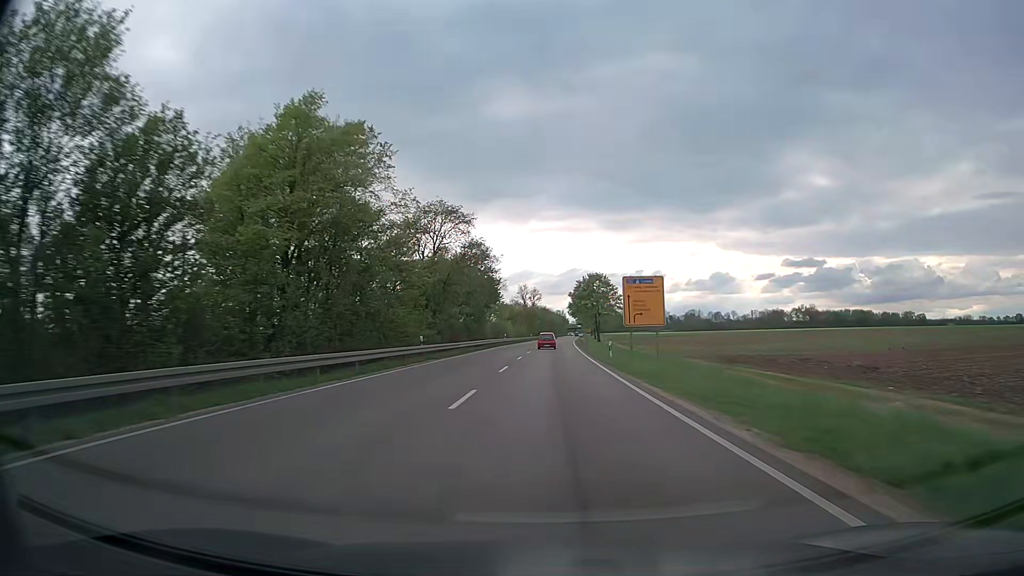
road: trunk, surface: asphalt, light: Day
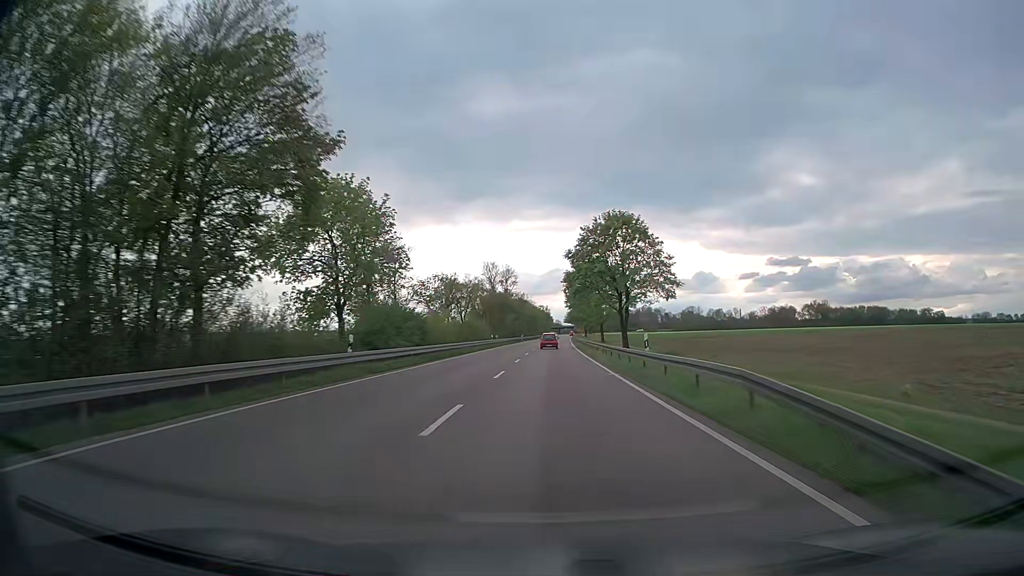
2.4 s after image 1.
(+0.9, +62.9) m; +1°
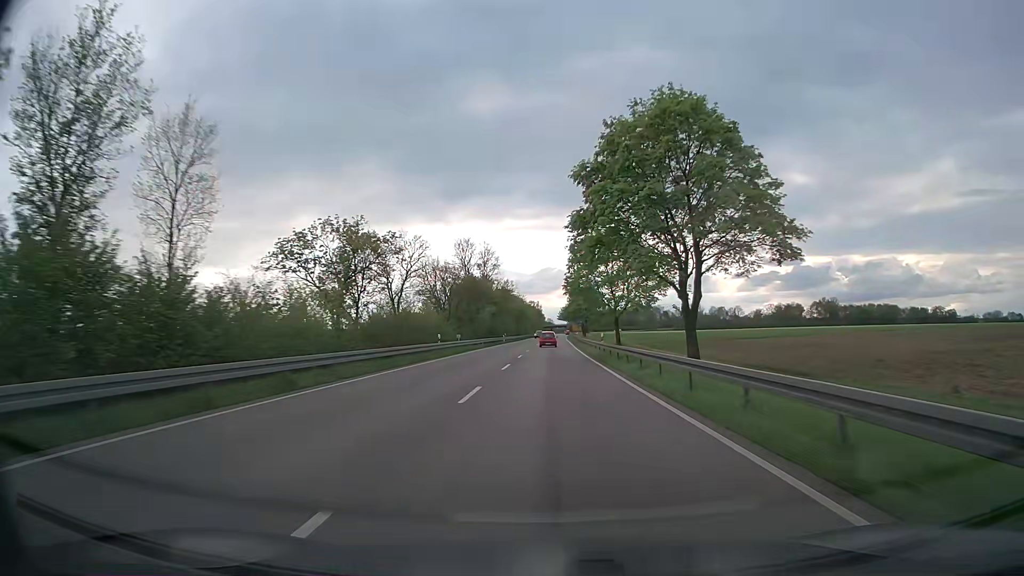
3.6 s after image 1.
(+0.2, +31.7) m; +1°
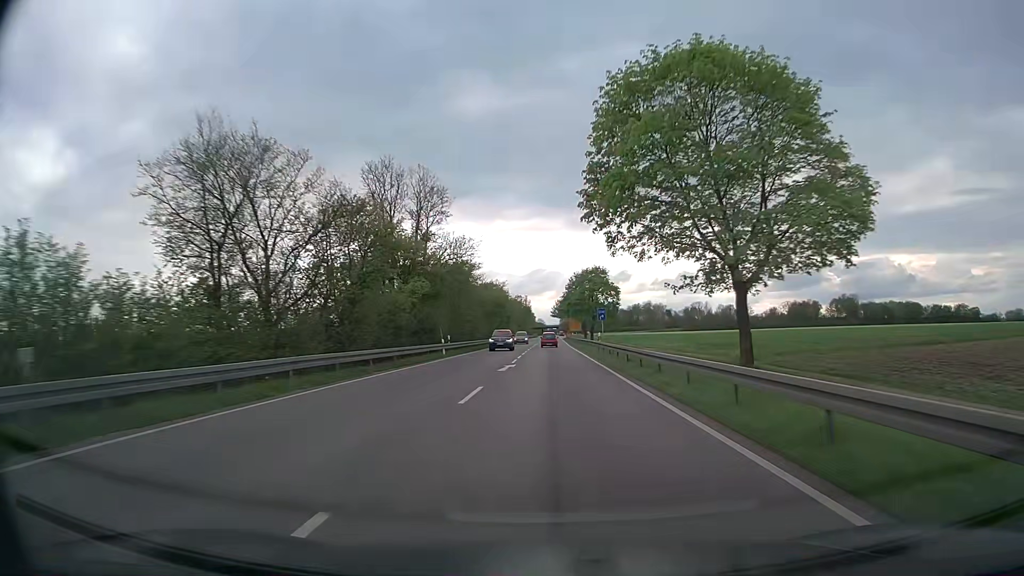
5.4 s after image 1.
(+0.3, +47.7) m; +1°
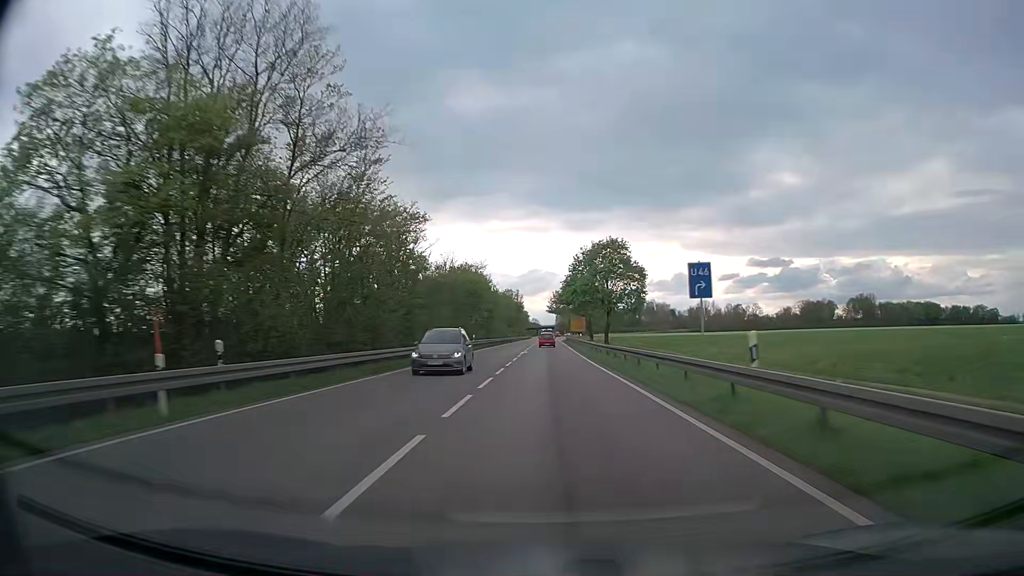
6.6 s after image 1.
(+0.1, +31.9) m; 0°
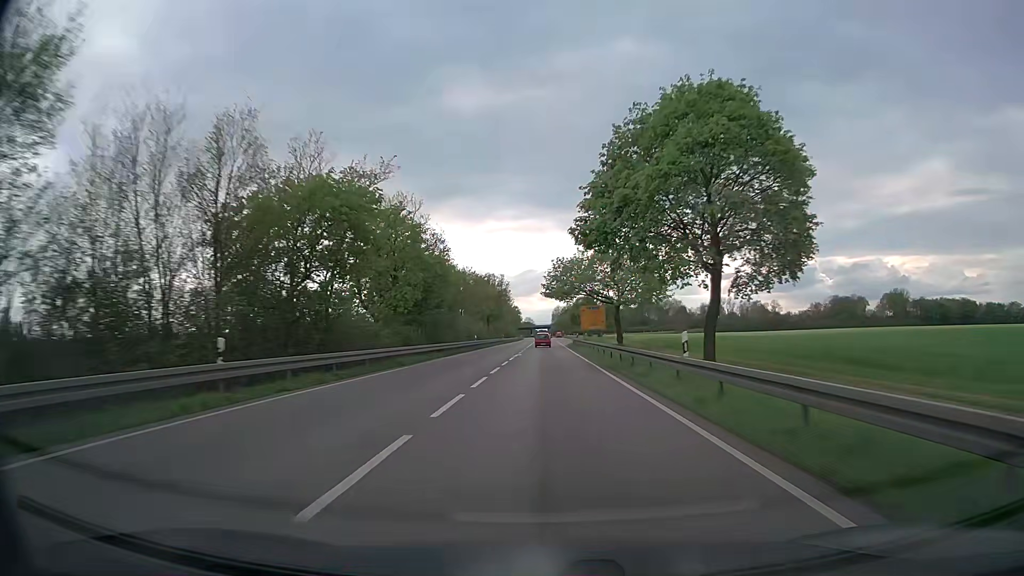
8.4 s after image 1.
(+0.4, +47.9) m; +1°
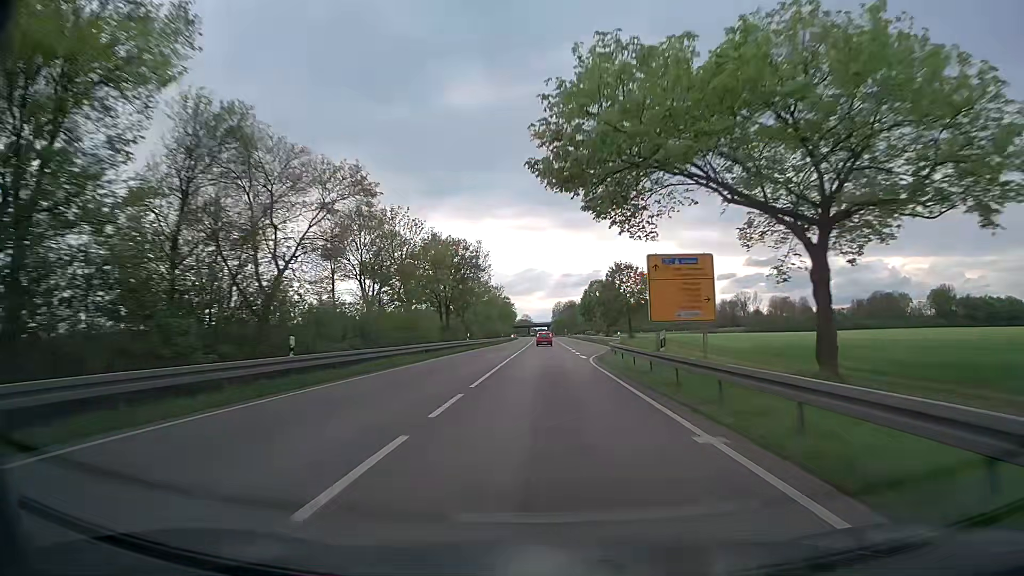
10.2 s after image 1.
(0.0, +47.8) m; 0°
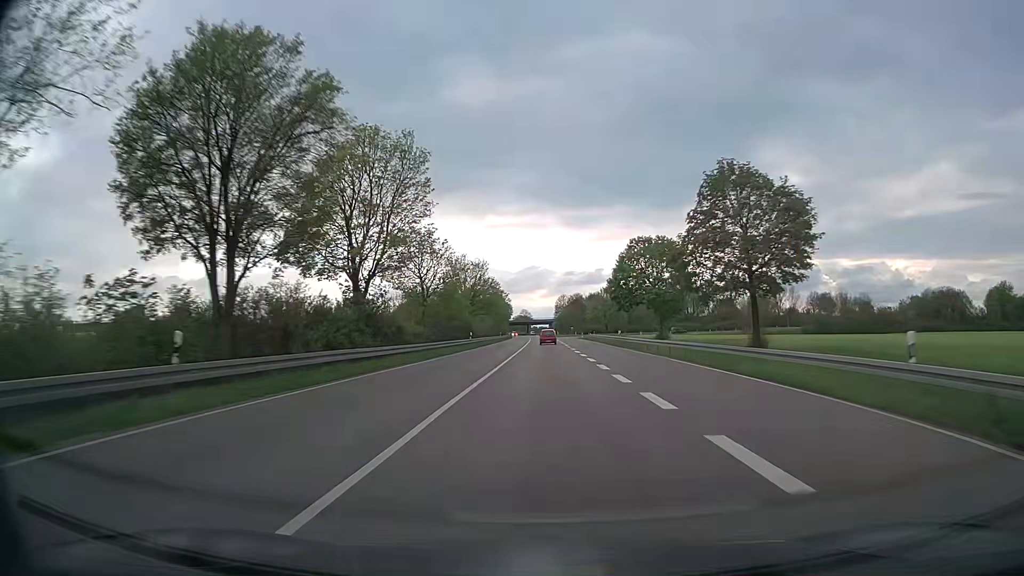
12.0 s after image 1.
(-0.1, +47.8) m; 0°
(0, +10) (0, +20) (0, +30) (0, +40) (0, +50) (0, +60) (0, +70) (-1, +80) (-1, +90) (-1, +100) m
